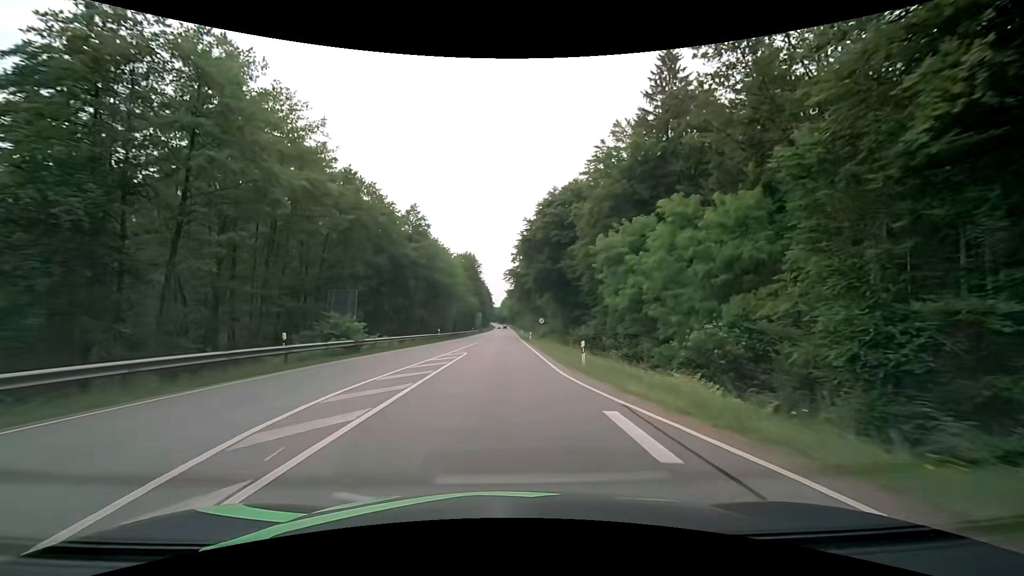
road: secondary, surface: asphalt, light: Day
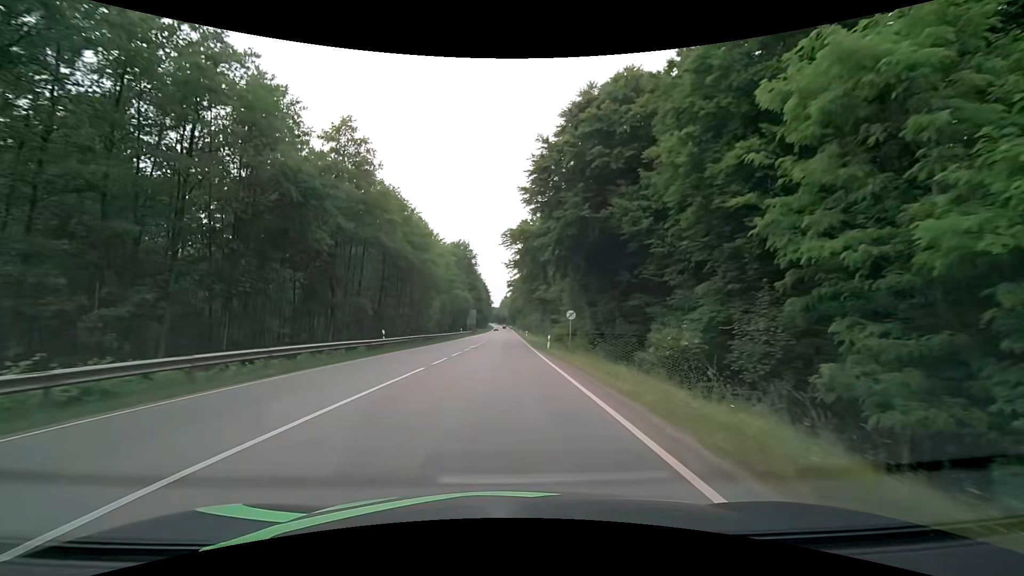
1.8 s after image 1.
(-0.1, +26.9) m; 0°
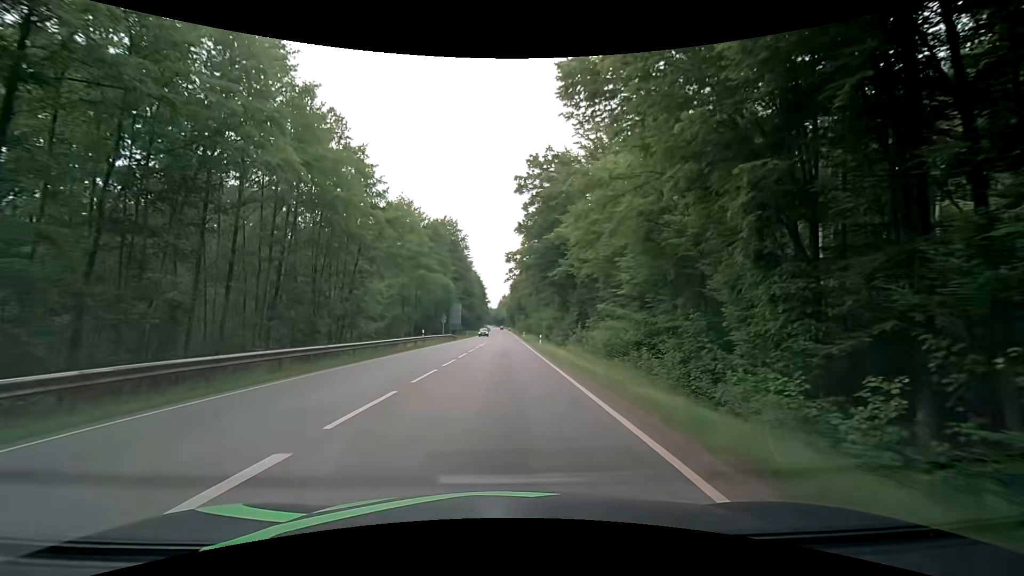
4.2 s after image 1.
(+0.1, +36.2) m; 0°
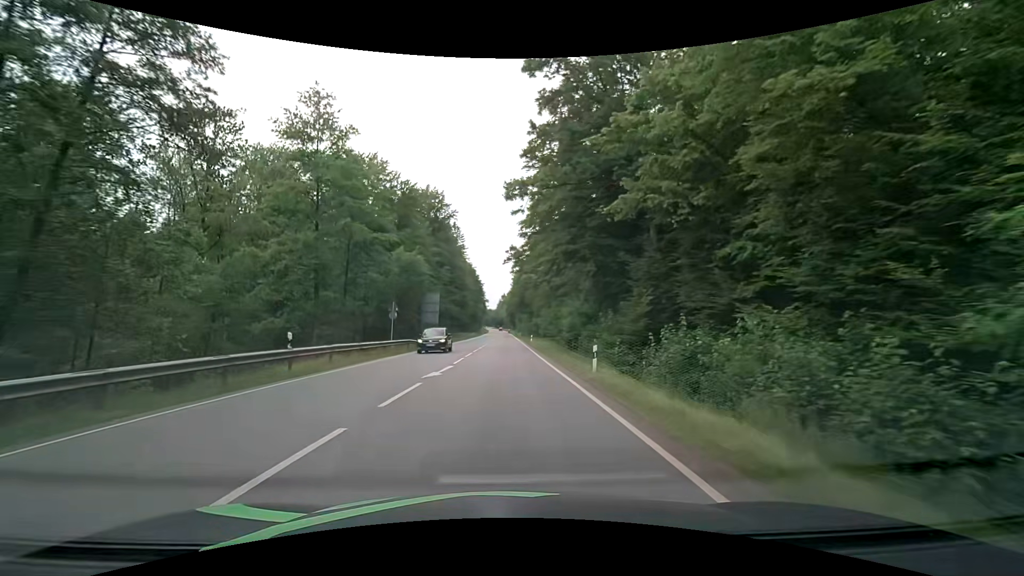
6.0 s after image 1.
(+0.3, +28.1) m; +1°
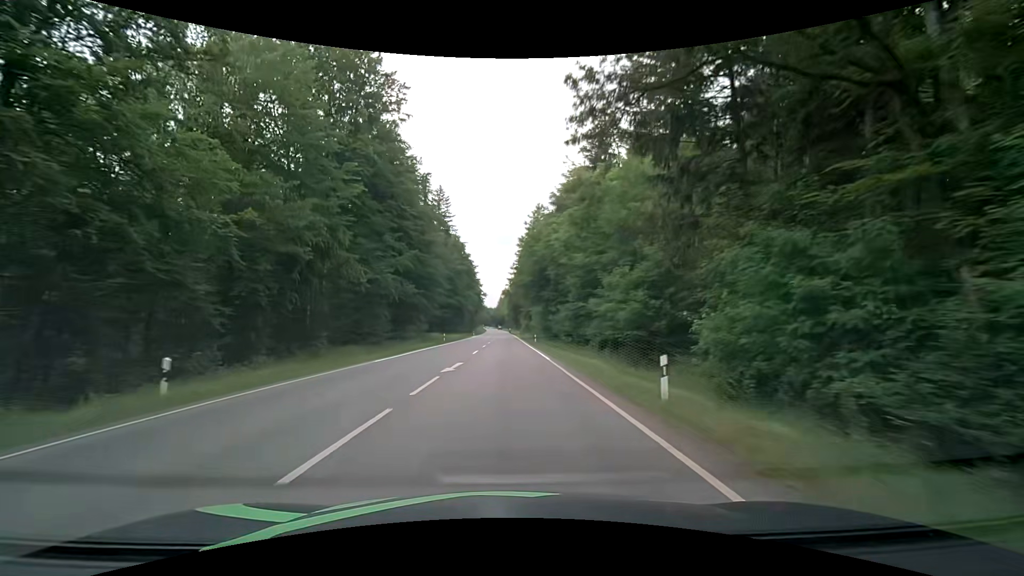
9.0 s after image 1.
(-0.1, +52.8) m; 0°
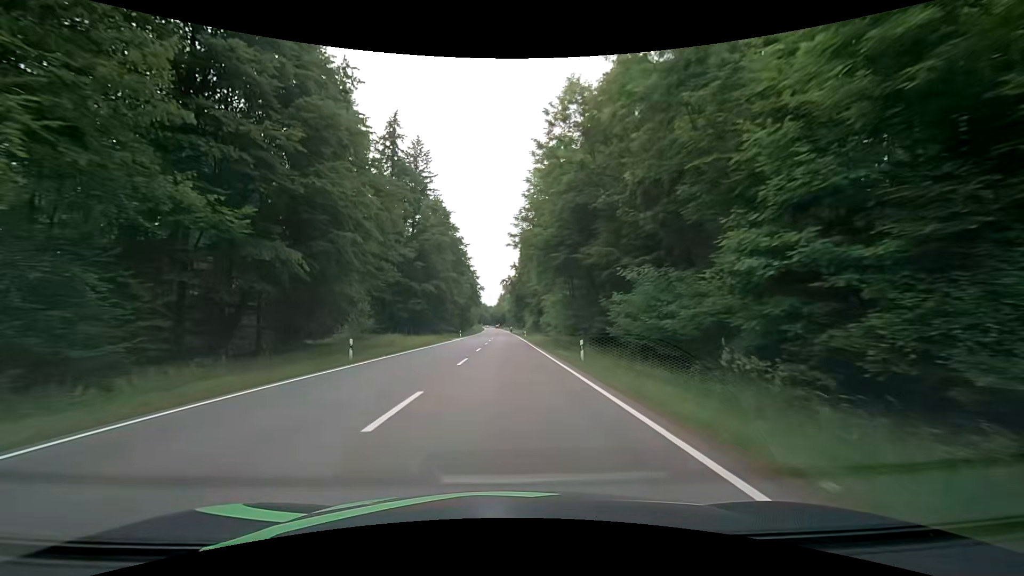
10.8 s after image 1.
(-0.3, +34.6) m; 0°
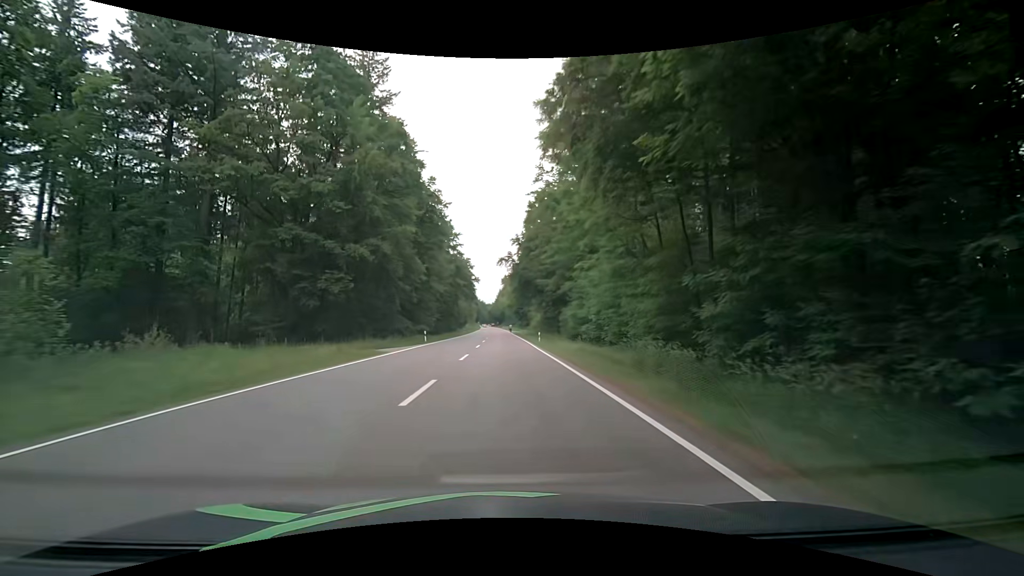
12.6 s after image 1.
(+0.1, +34.1) m; 0°
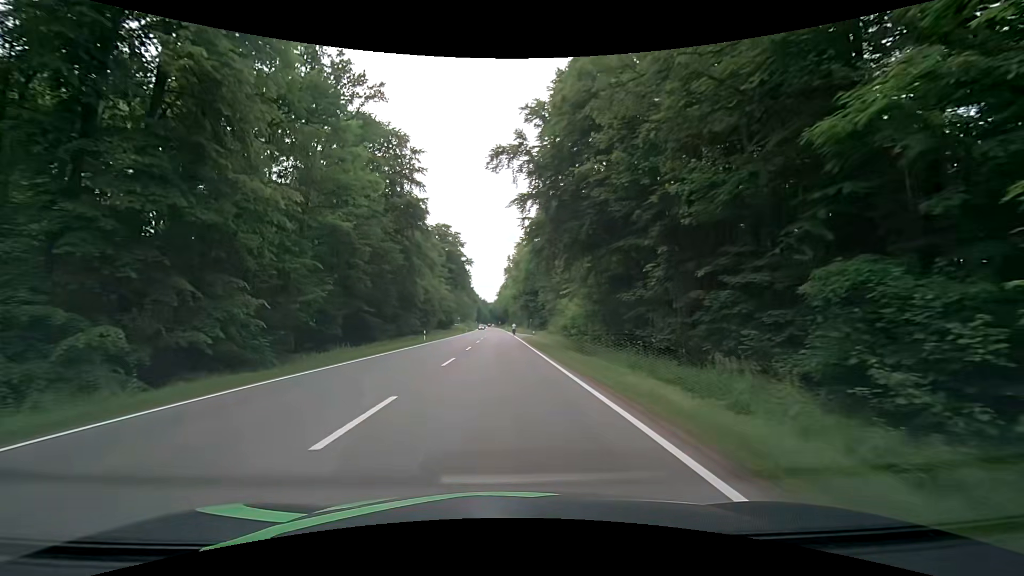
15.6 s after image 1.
(+0.2, +51.0) m; -1°
(0, +10) (0, +20) (0, +30) (0, +40) (0, +50) (0, +60) (0, +70) (-1, +80) (-1, +90) (-1, +100) m
